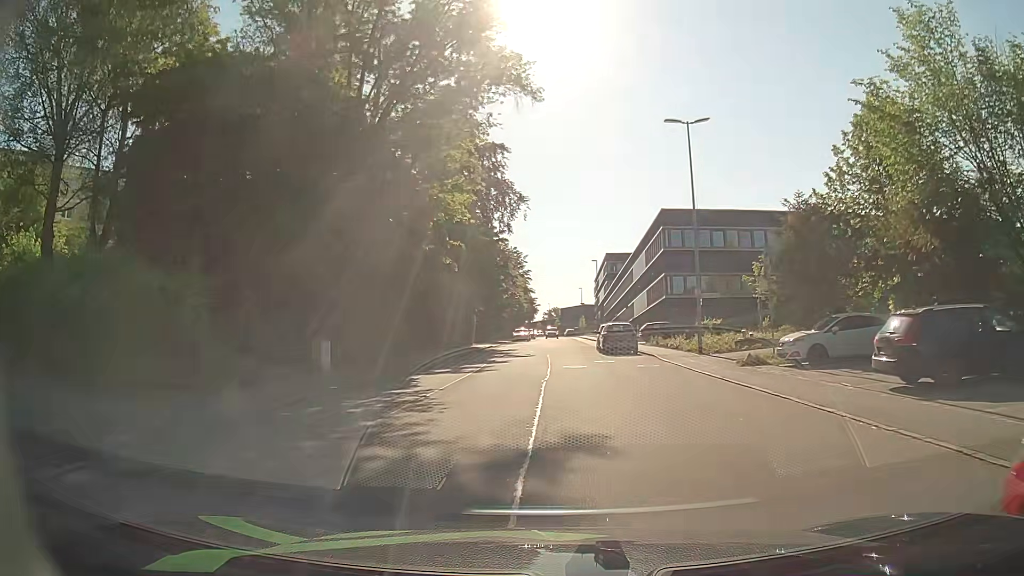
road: residential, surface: asphalt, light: Day
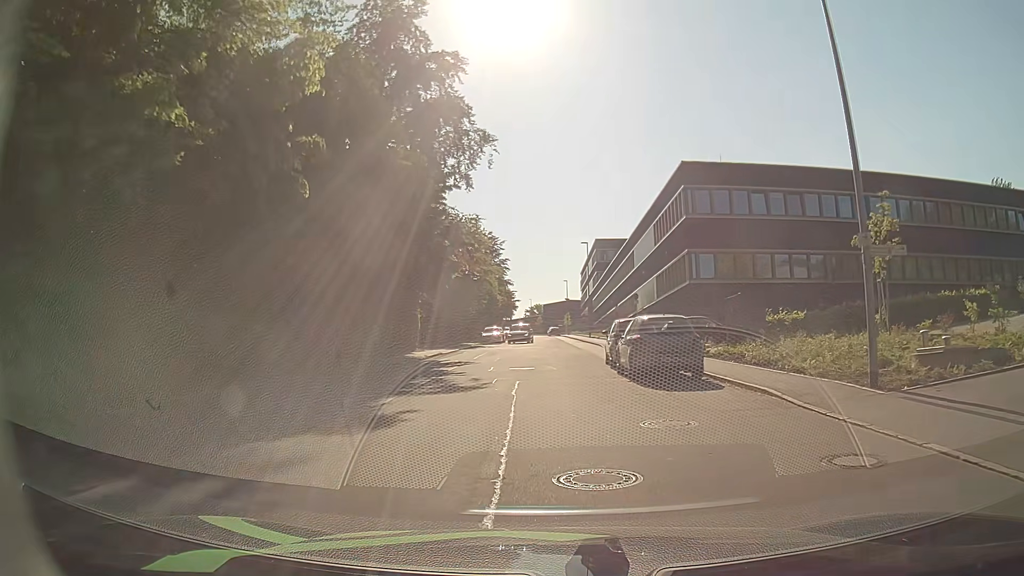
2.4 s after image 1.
(+0.3, +17.1) m; +2°
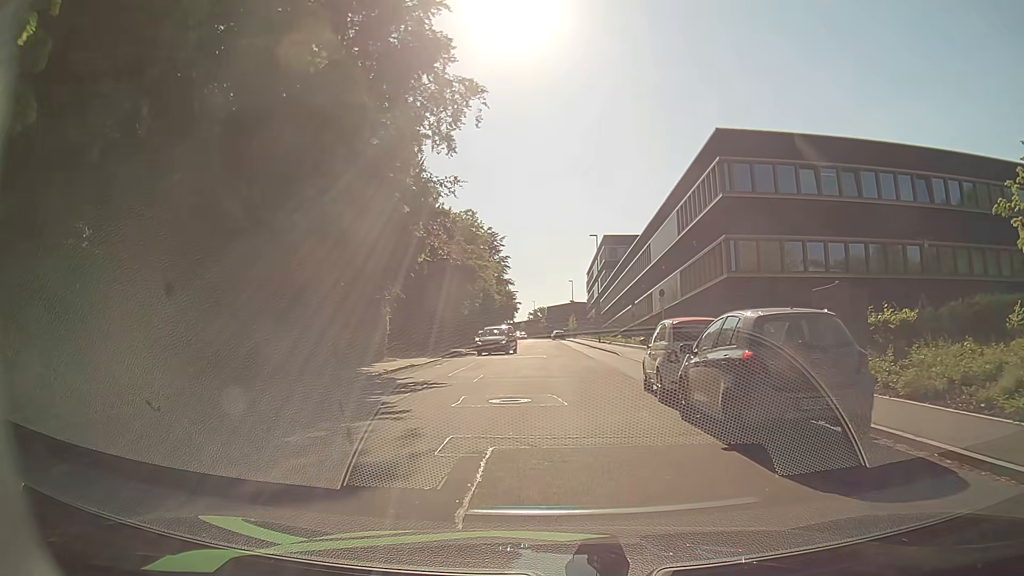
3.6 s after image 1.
(0.0, +8.4) m; 0°
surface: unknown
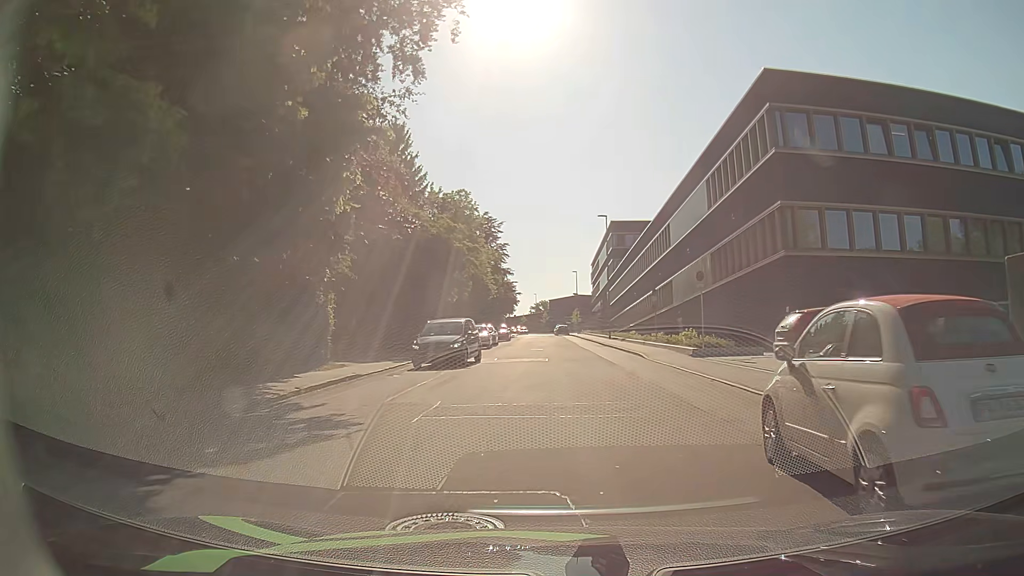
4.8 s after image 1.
(0.0, +8.3) m; 0°
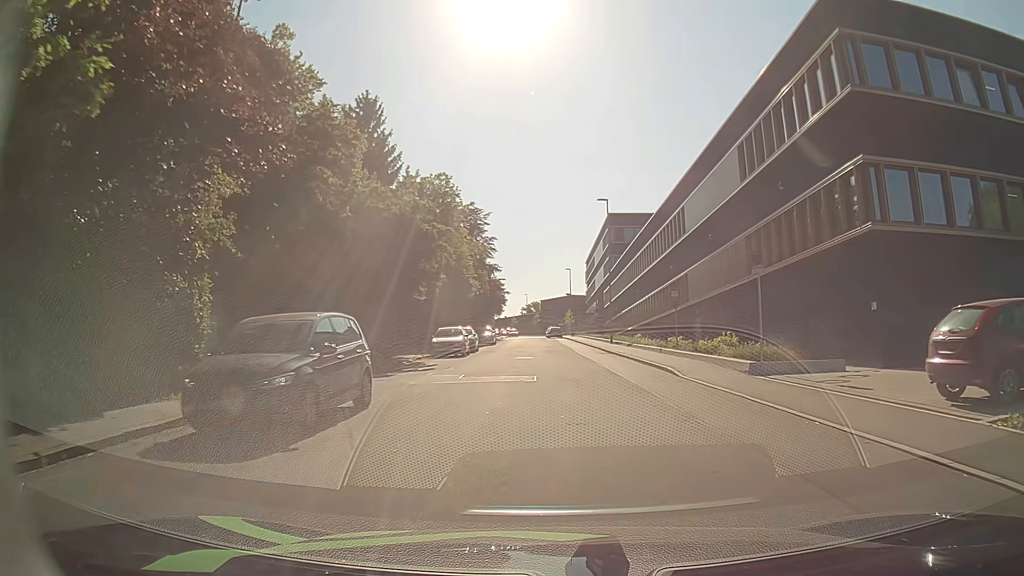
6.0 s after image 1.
(0.0, +8.2) m; +1°
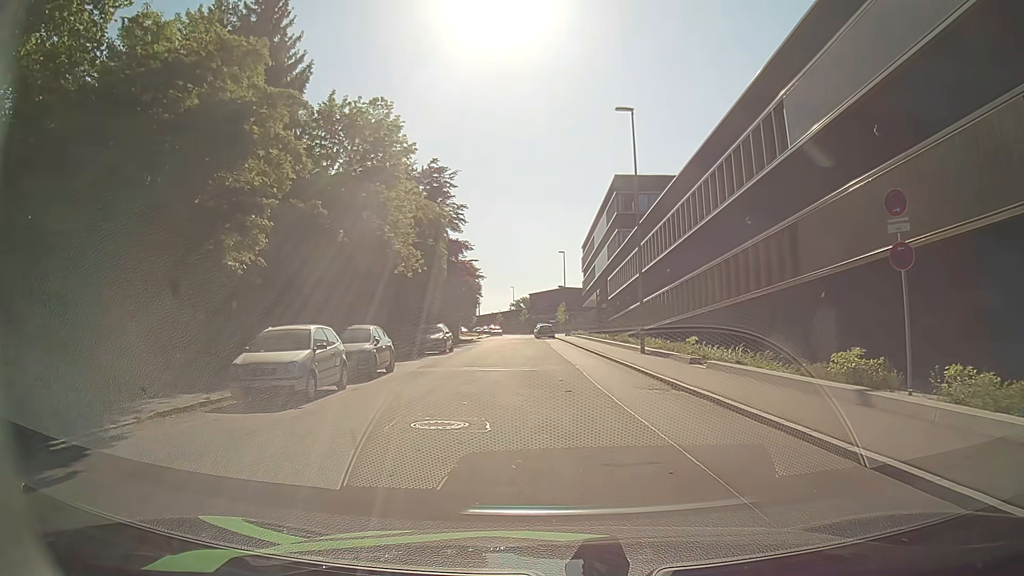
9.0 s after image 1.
(0.0, +20.2) m; 0°
(0, +10) (0, +20) (-1, +30) (-1, +40) (-2, +50) (-2, +60) (-3, +70) (-4, +80) (-5, +90) (-5, +100) m
